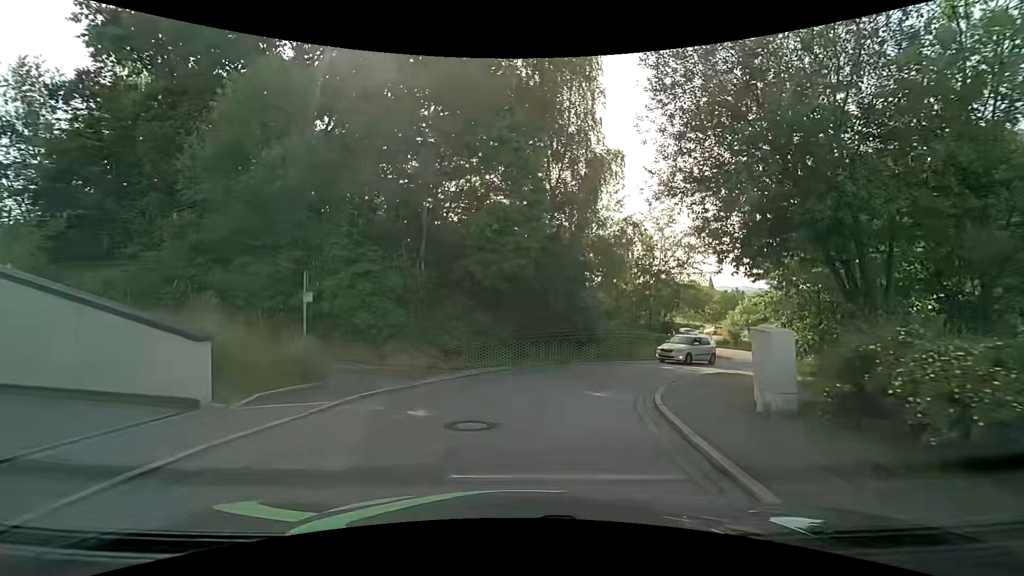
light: Day
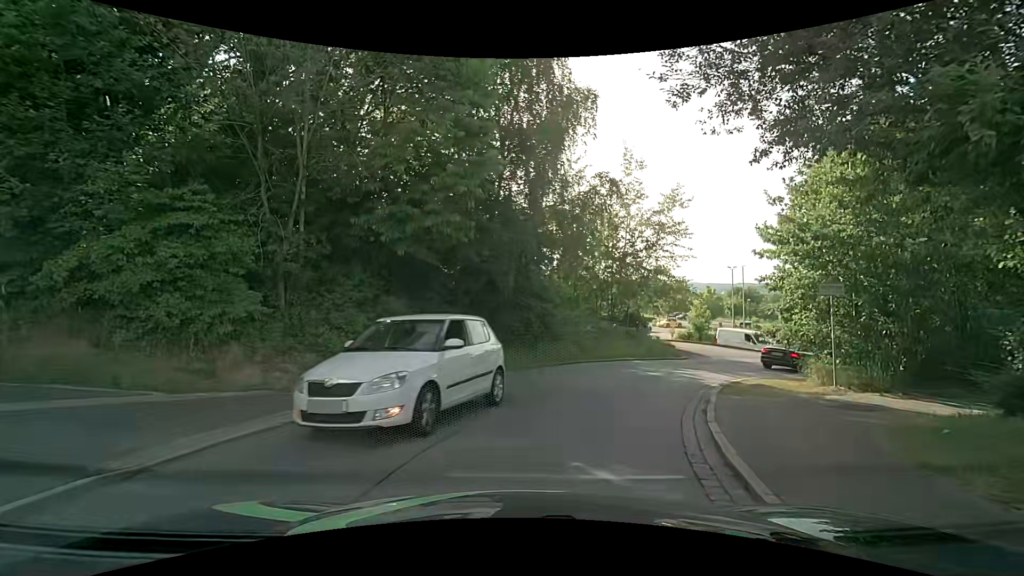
(+0.1, +6.0) m; +5°
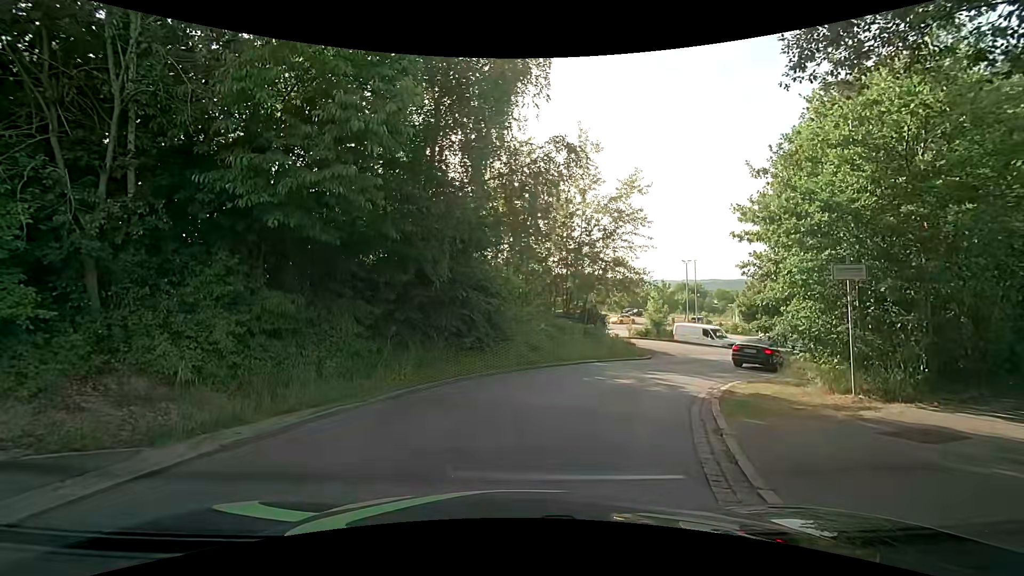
(+0.3, +3.3) m; +4°
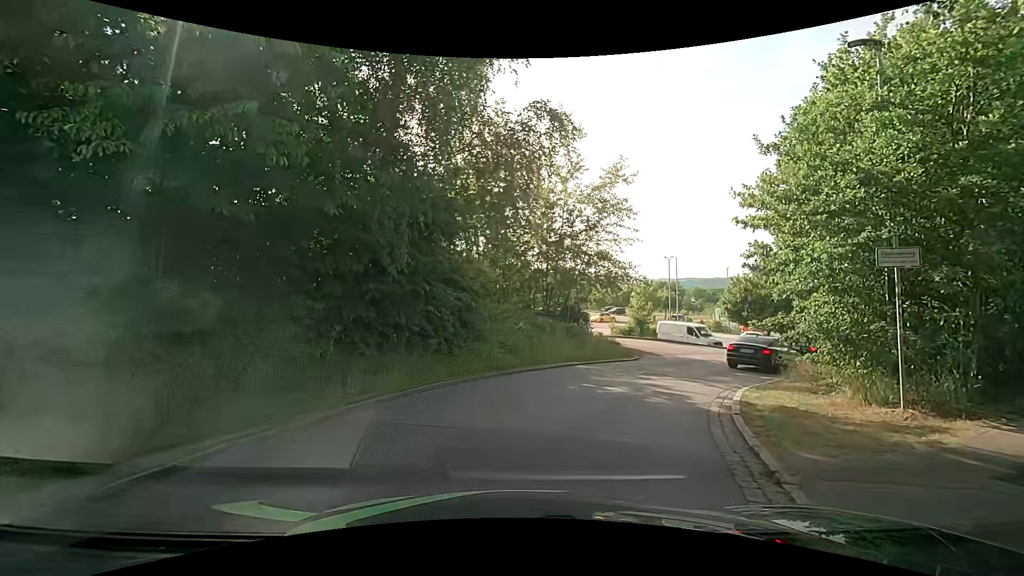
(+0.1, +2.1) m; +4°
